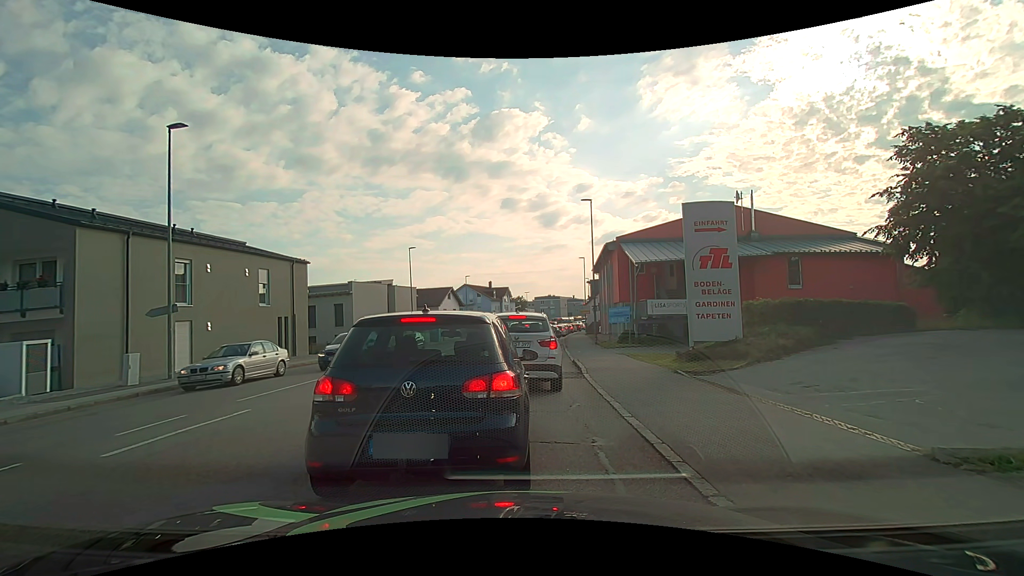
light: Day
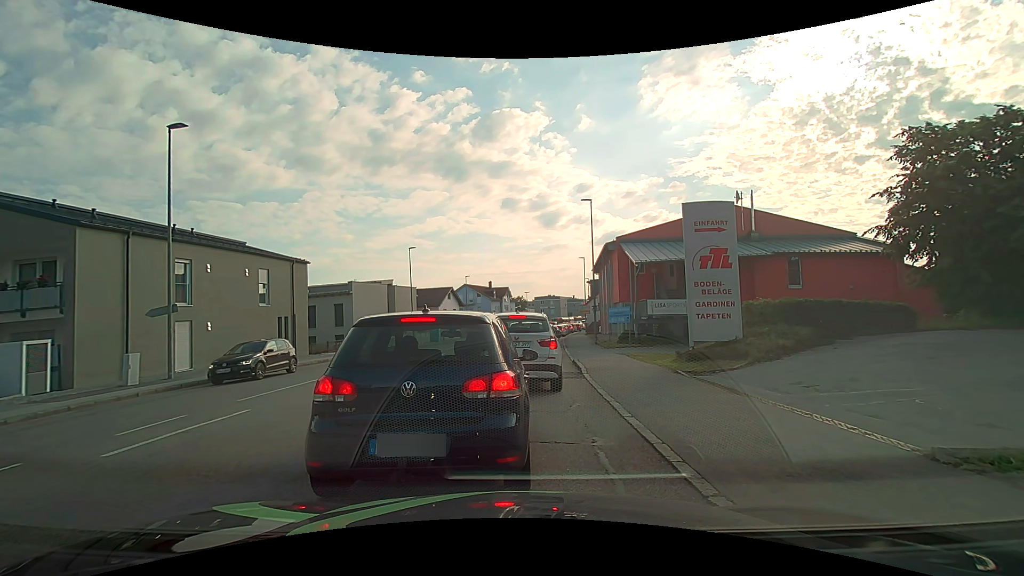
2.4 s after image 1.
(0.0, 0.0) m; 0°
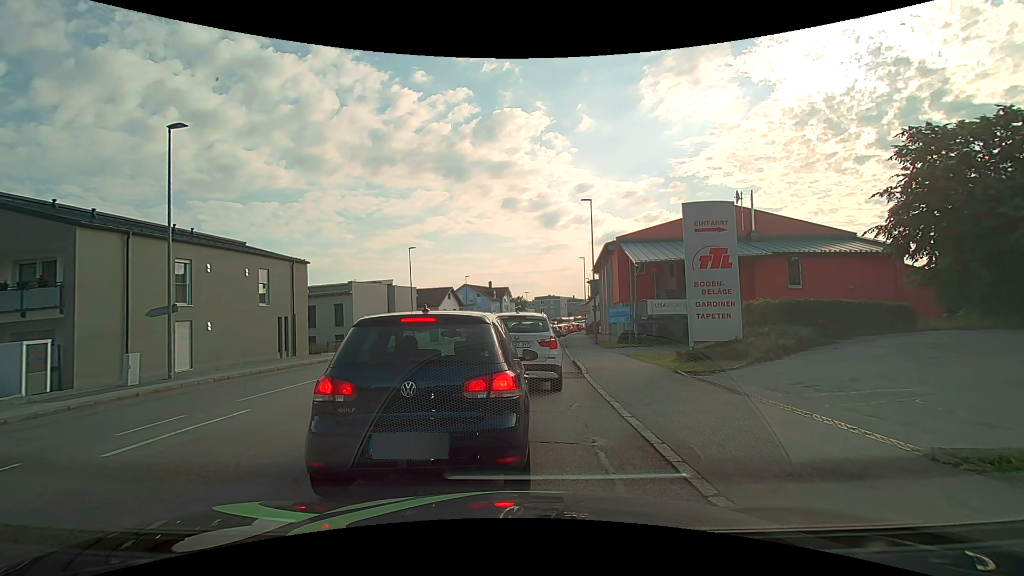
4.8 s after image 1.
(0.0, 0.0) m; 0°
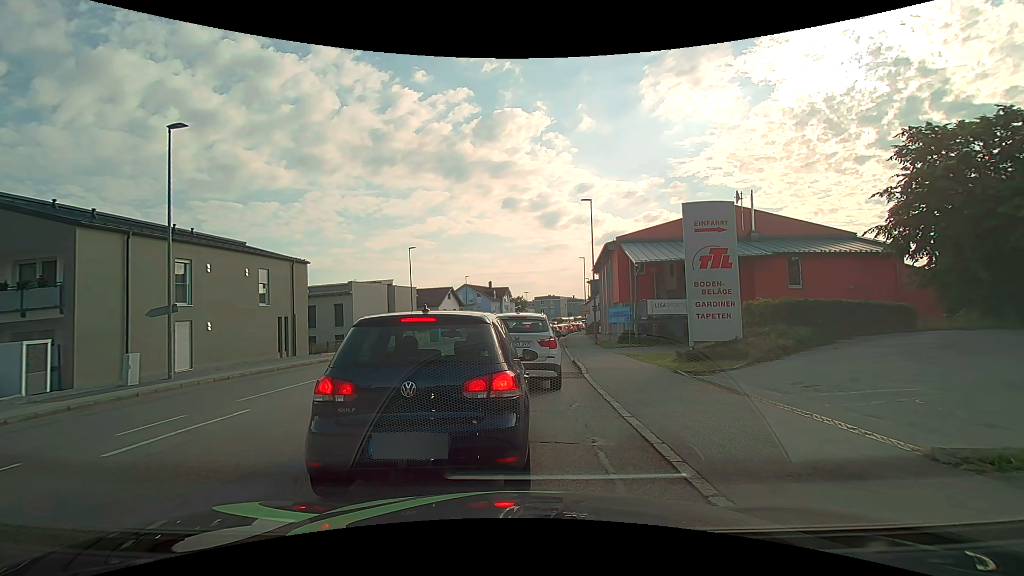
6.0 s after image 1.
(0.0, 0.0) m; 0°
